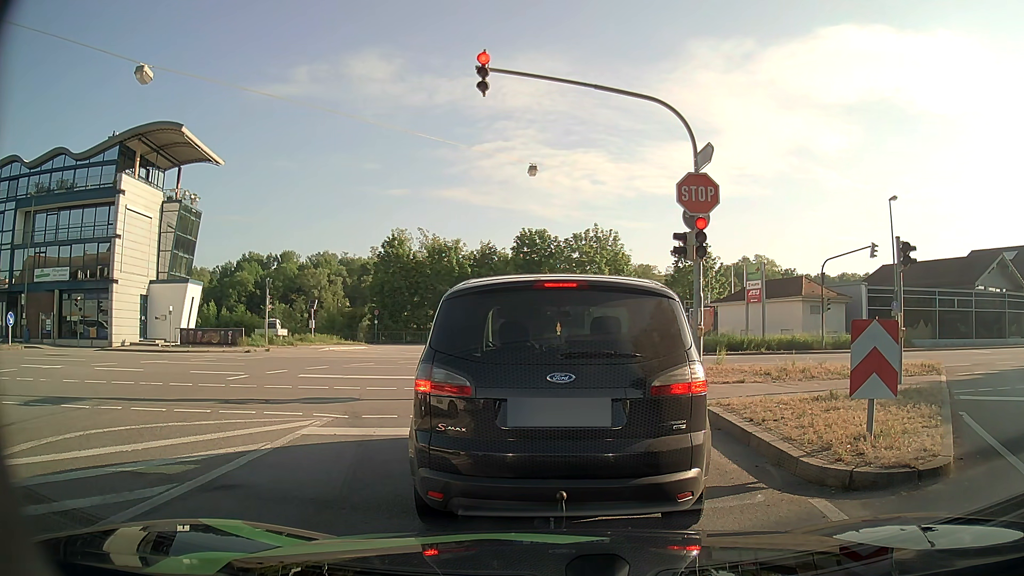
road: tertiary_link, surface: asphalt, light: Day
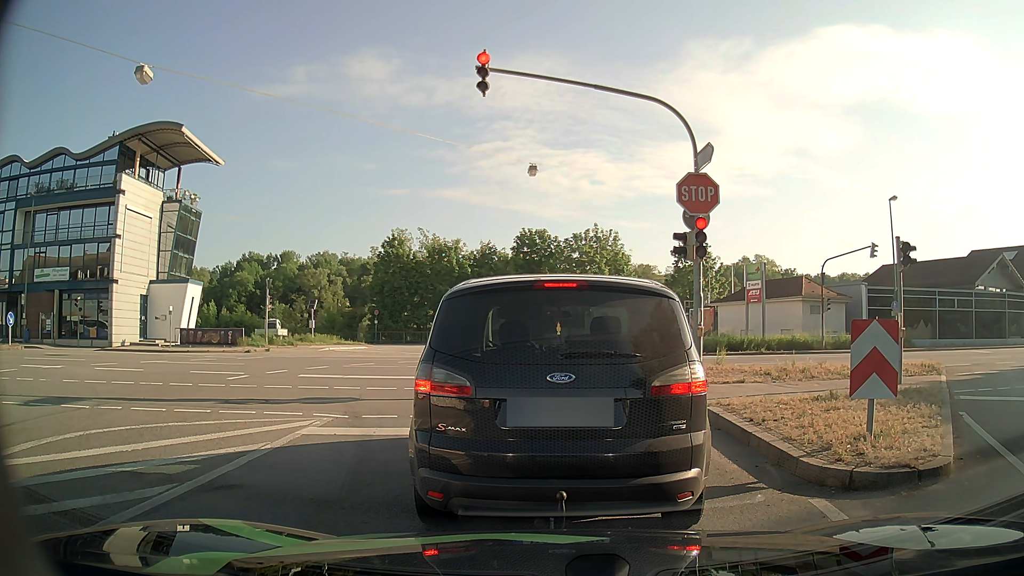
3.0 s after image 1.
(0.0, 0.0) m; 0°
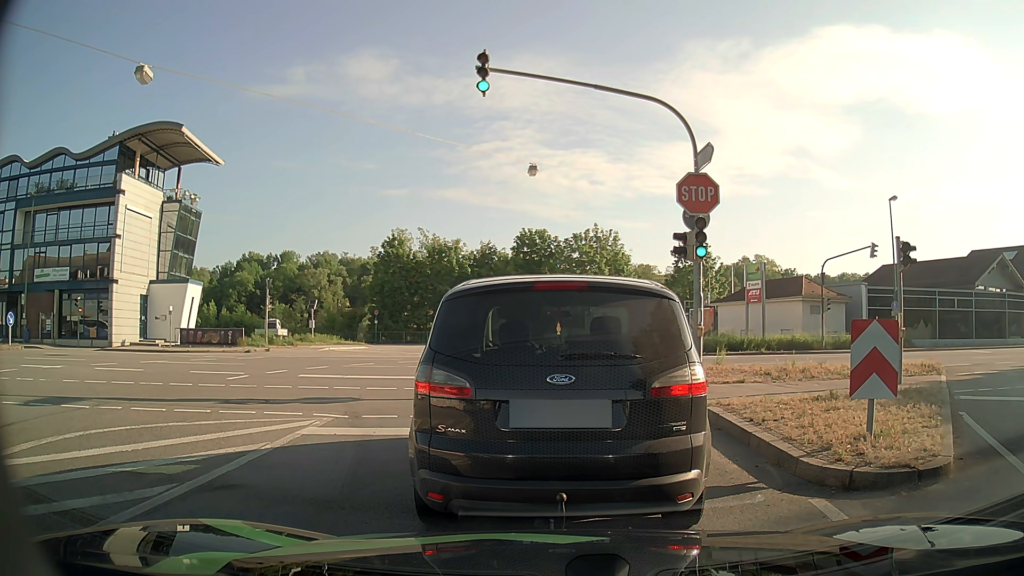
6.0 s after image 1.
(0.0, 0.0) m; 0°
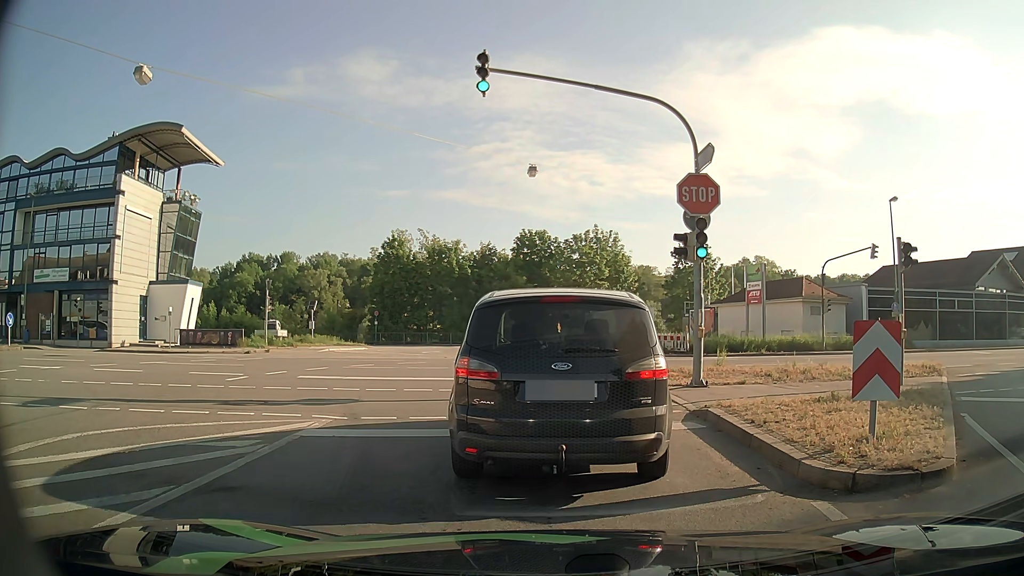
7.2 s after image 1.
(0.0, 0.0) m; 0°
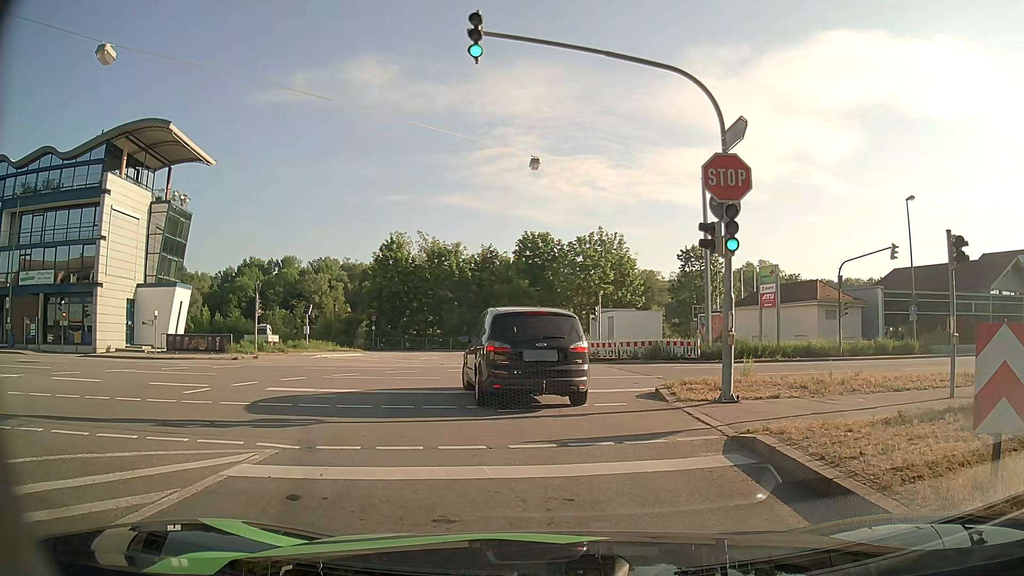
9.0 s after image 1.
(0.0, +2.2) m; 0°
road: tertiary
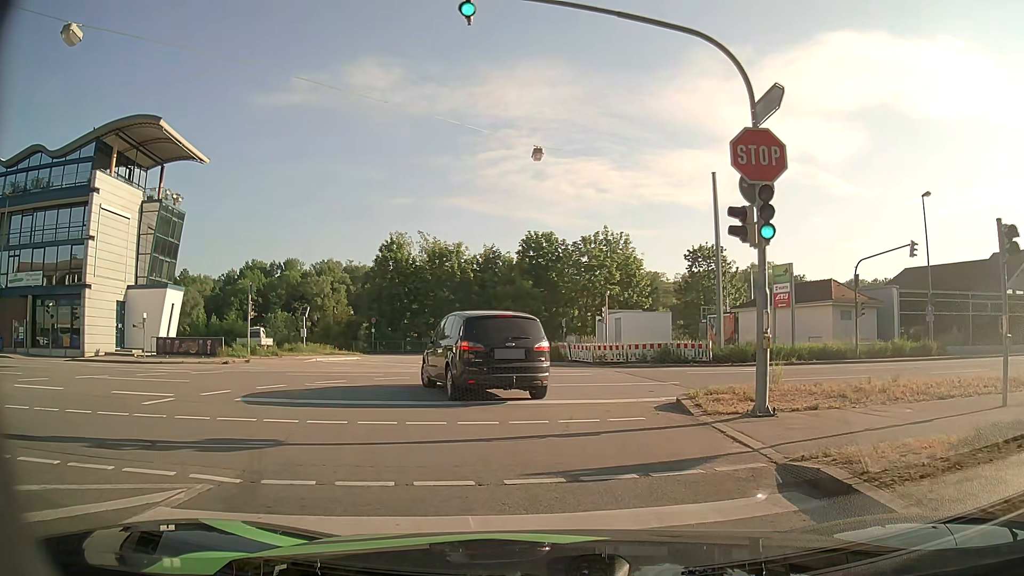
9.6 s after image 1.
(0.0, +1.8) m; -1°
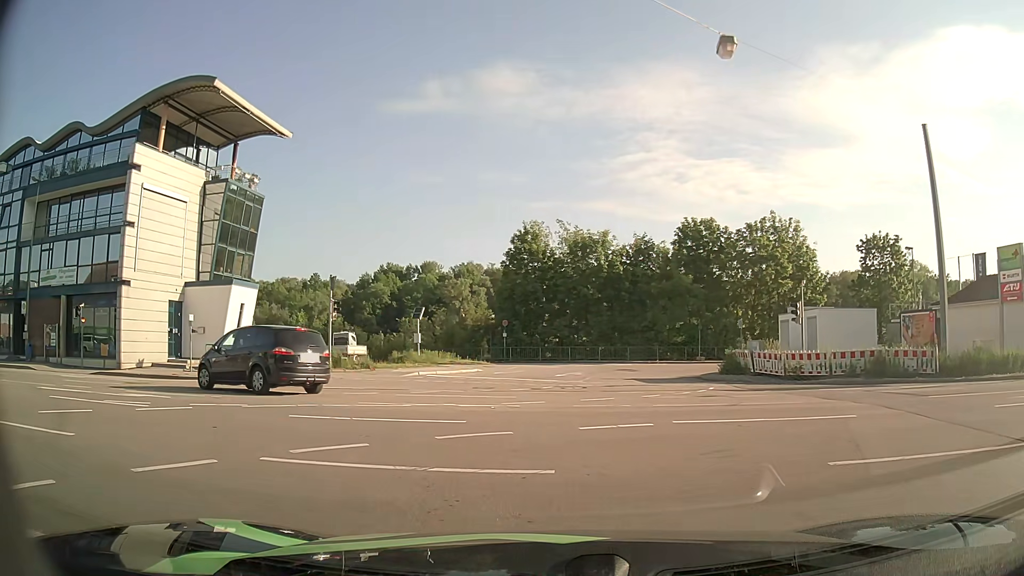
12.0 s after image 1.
(-0.9, +9.4) m; -13°
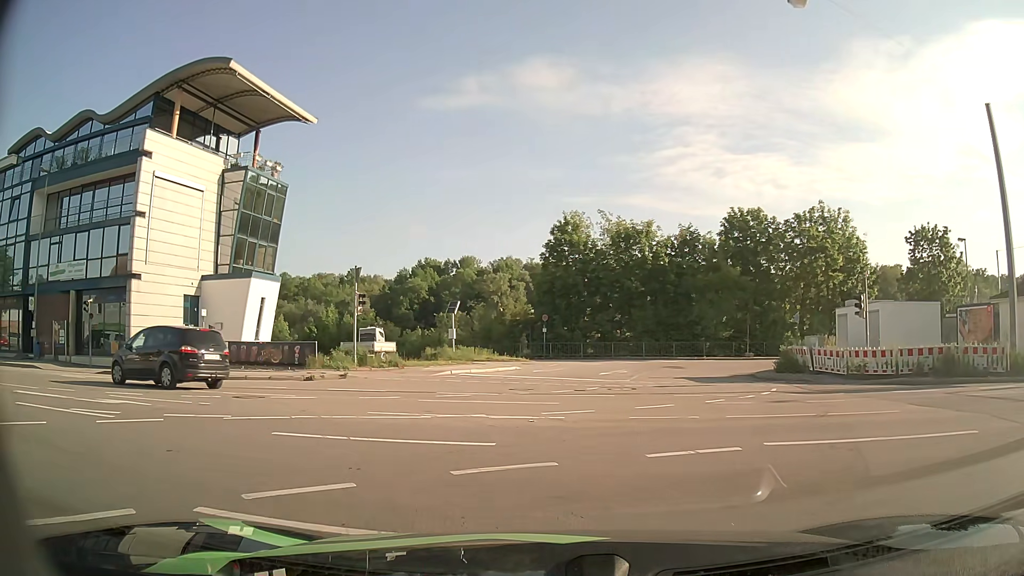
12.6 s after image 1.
(-0.1, +2.4) m; -3°
